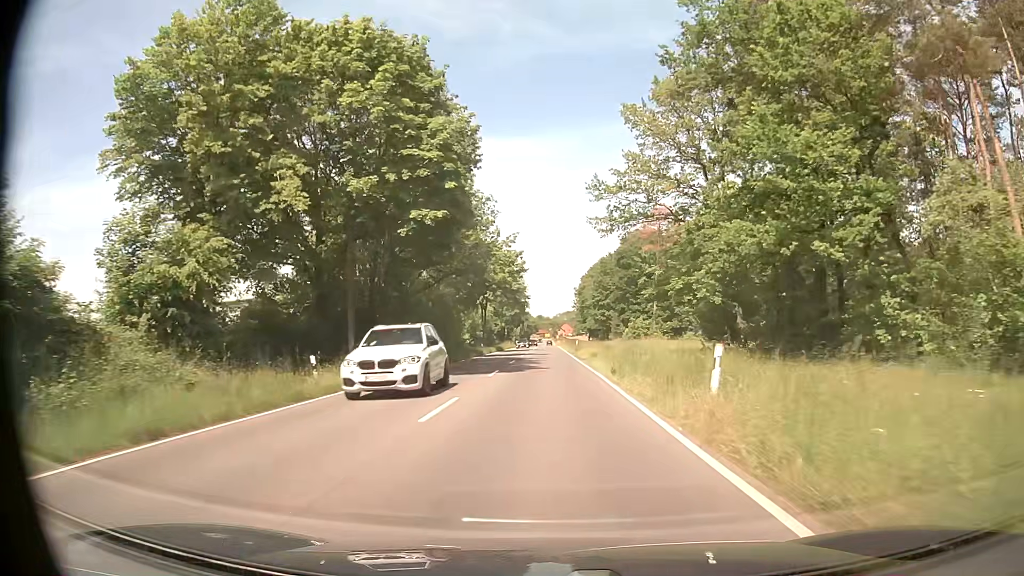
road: tertiary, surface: asphalt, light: Day
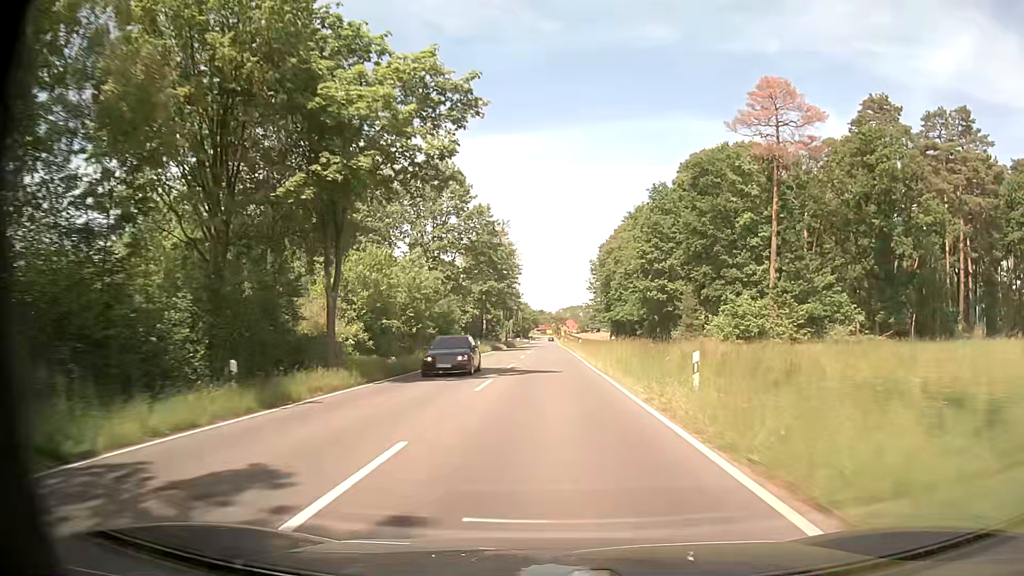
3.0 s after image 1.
(-0.1, +54.8) m; 0°
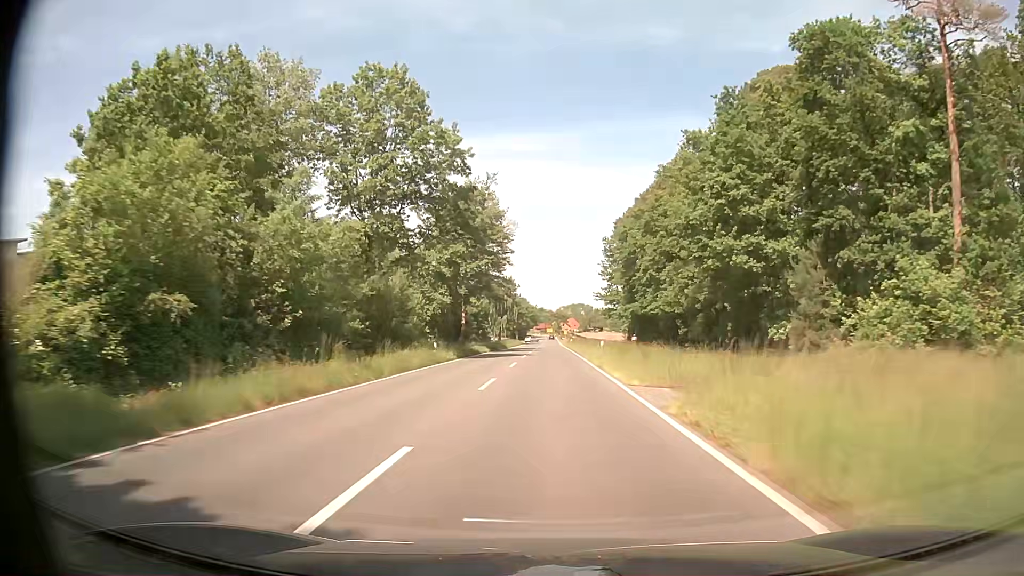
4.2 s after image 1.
(-0.1, +24.7) m; 0°
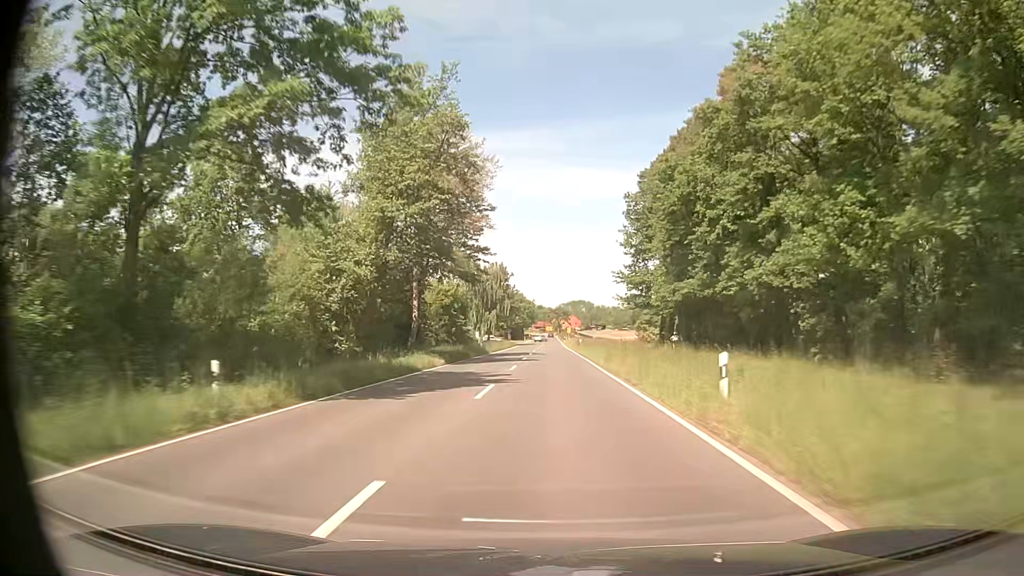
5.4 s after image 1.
(-0.1, +26.2) m; 0°
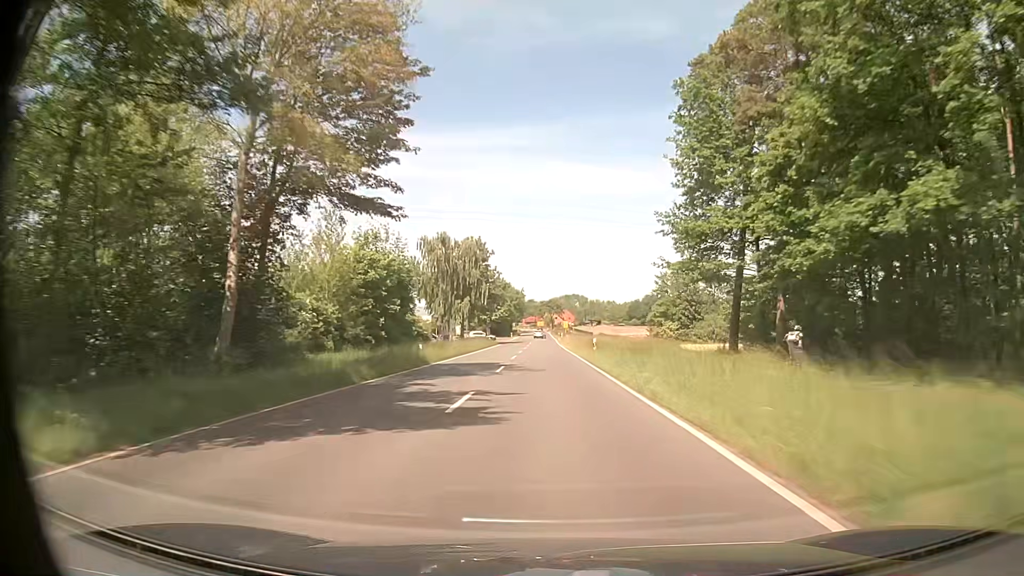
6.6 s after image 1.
(+0.1, +27.1) m; +1°
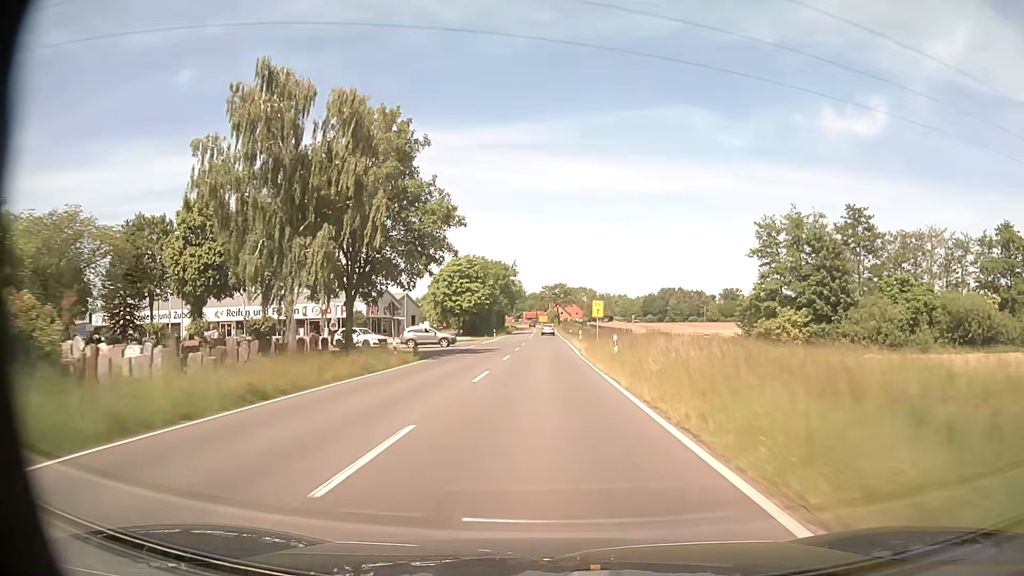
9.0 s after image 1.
(-0.1, +54.1) m; 0°
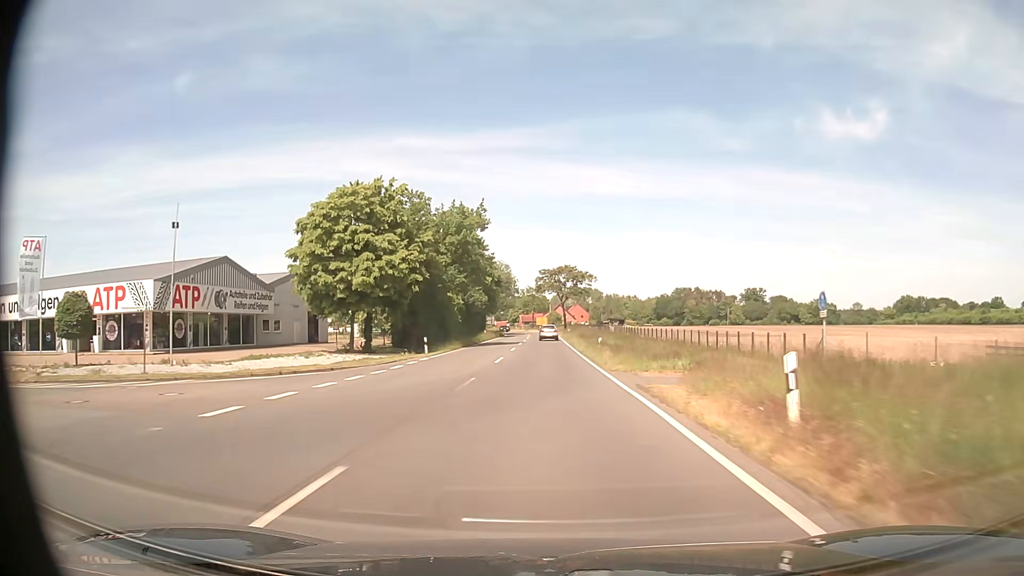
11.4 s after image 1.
(+0.1, +50.7) m; 0°
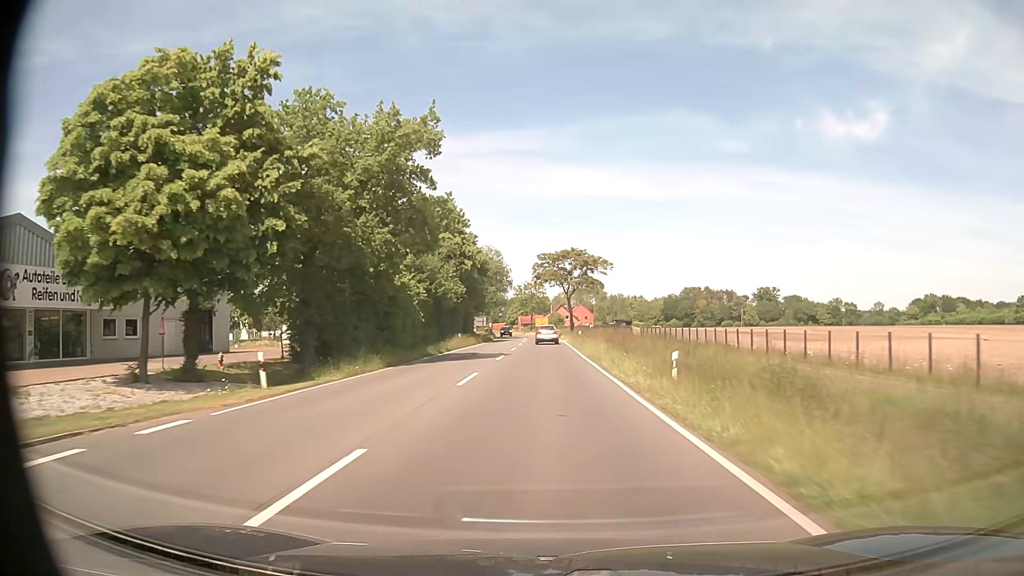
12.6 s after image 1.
(0.0, +23.1) m; 0°
(0, +10) (0, +20) (0, +30) (0, +40) (0, +50) (0, +60) (0, +70) (-1, +80) (-1, +90) (-2, +100) m
